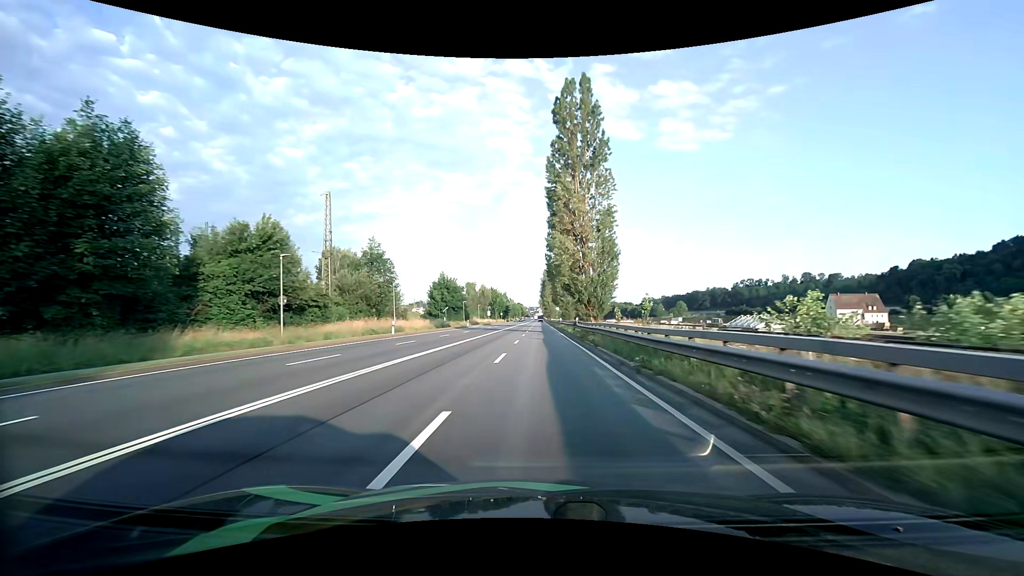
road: primary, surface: asphalt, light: Day
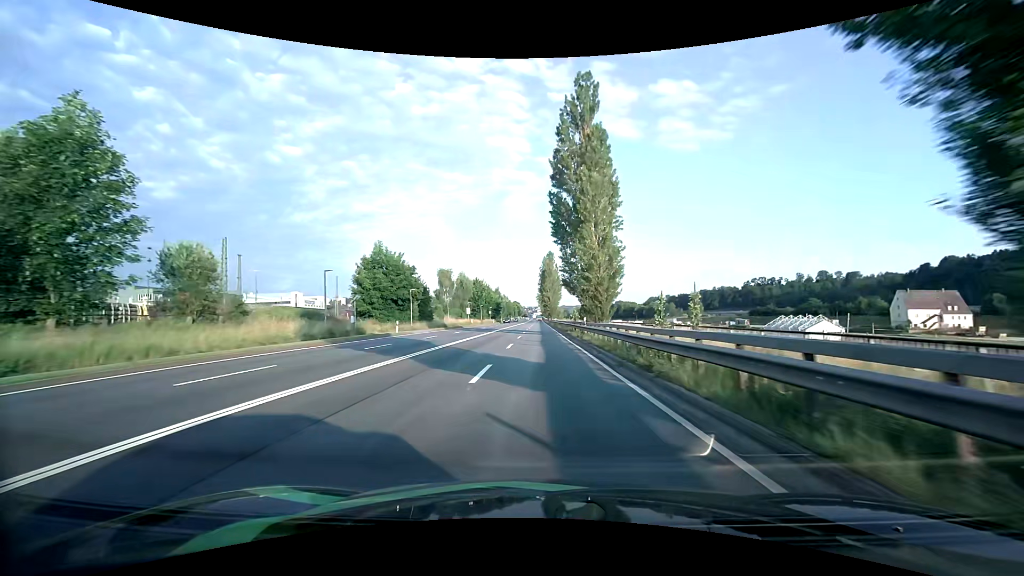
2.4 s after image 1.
(0.0, +41.0) m; 0°
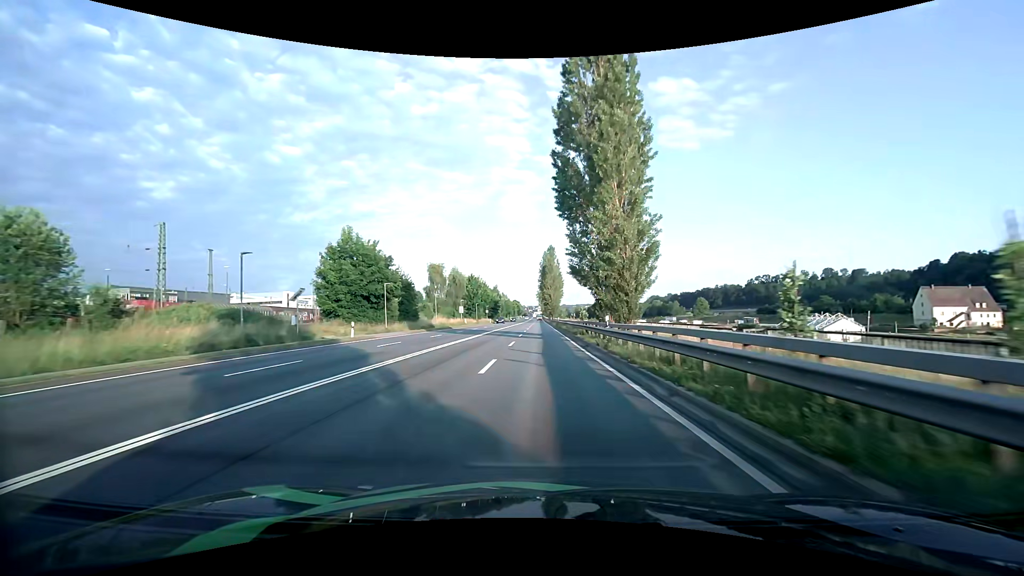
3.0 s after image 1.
(0.0, +10.4) m; 0°
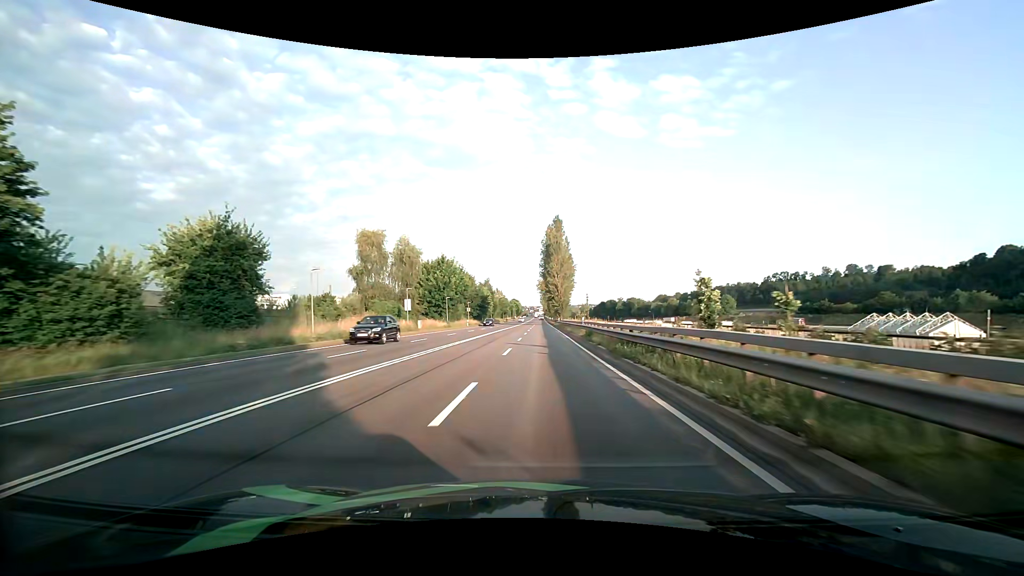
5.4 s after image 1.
(-0.1, +41.9) m; 0°
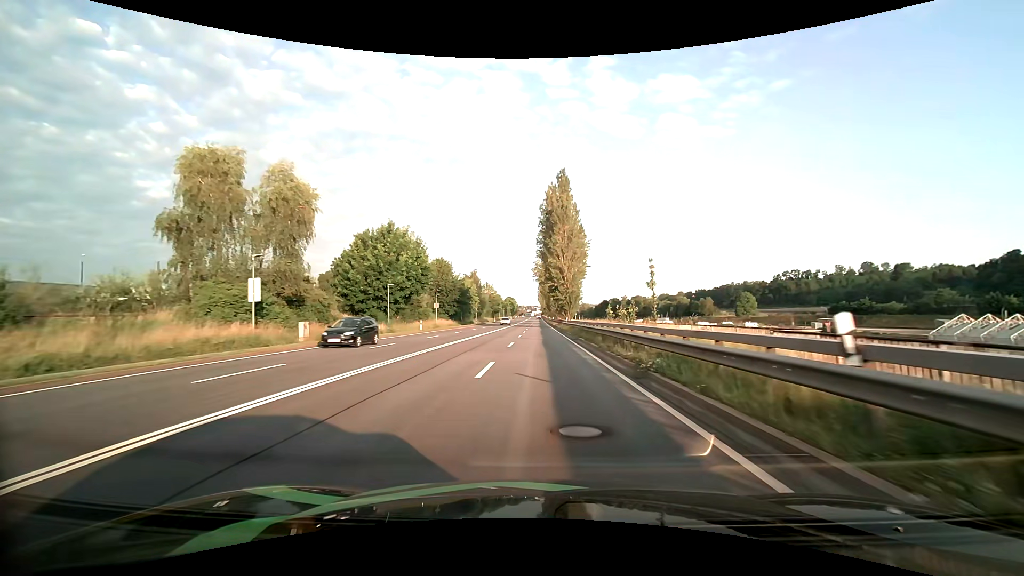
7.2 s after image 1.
(+0.1, +31.1) m; 0°
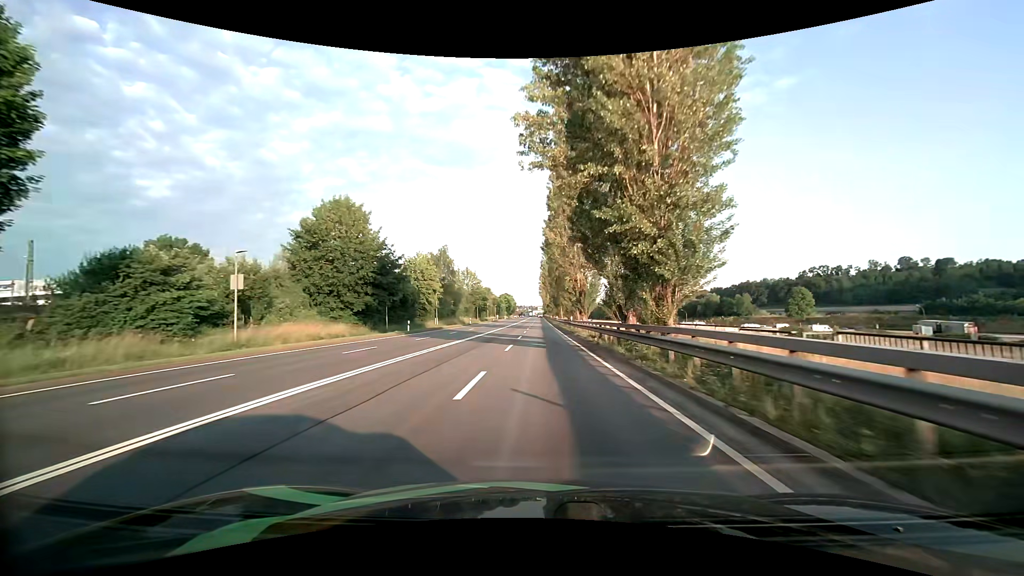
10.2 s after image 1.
(0.0, +50.9) m; 0°
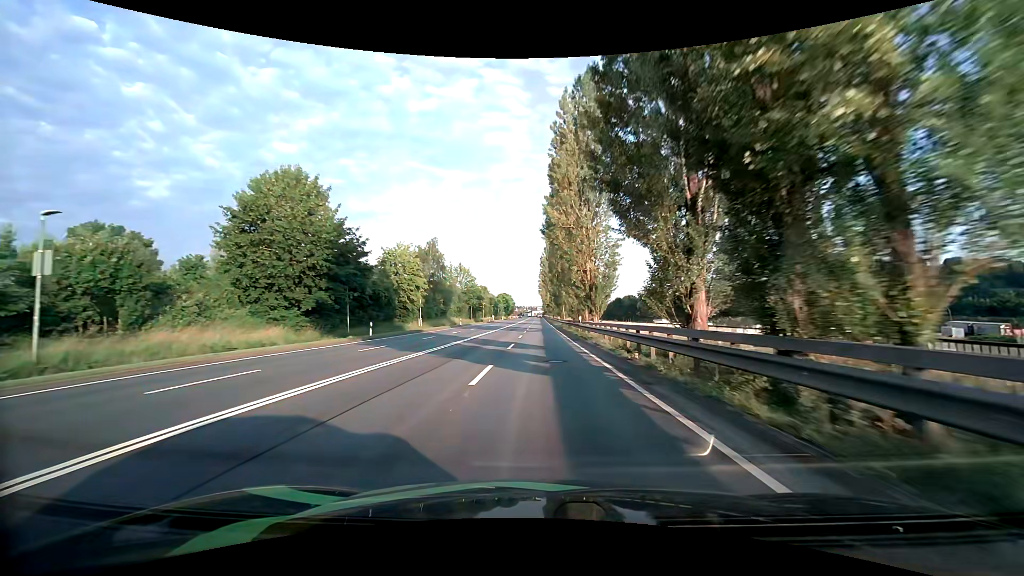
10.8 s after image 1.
(0.0, +10.2) m; 0°
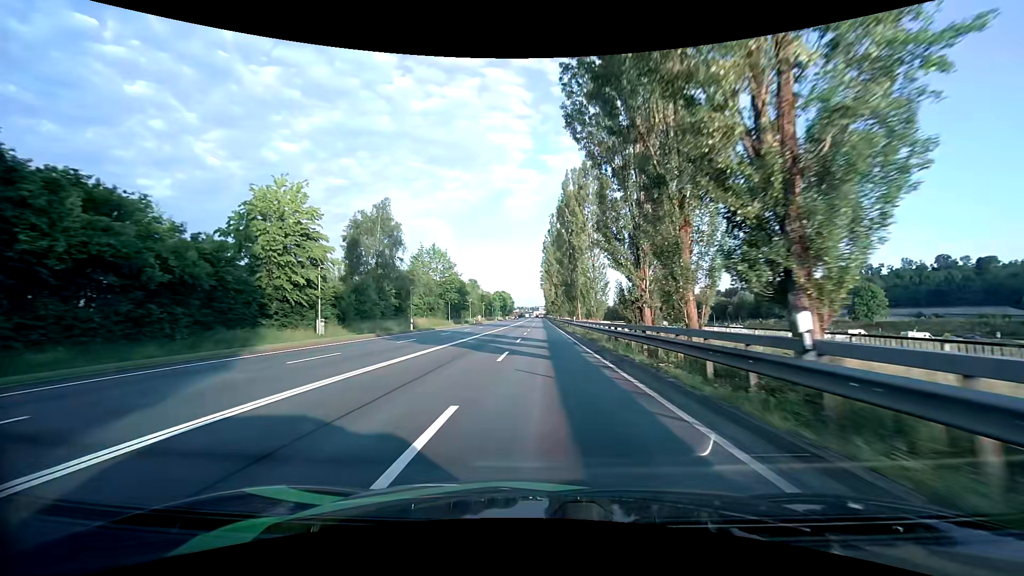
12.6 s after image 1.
(-0.1, +30.6) m; 0°
(0, +10) (0, +20) (0, +30) (0, +40) (0, +50) (0, +60) (0, +70) (0, +80) (0, +90) (0, +100) m
